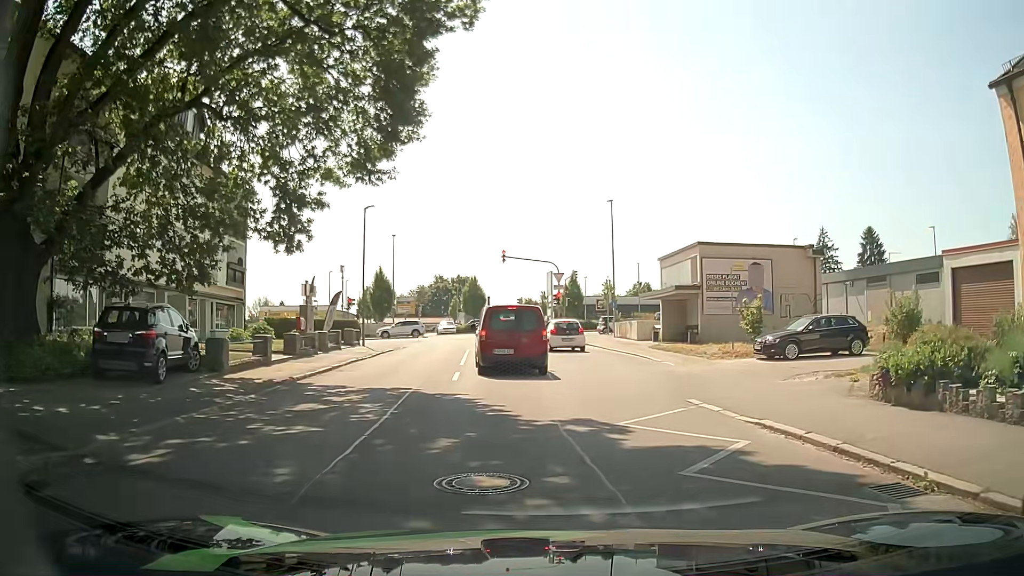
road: residential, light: Day
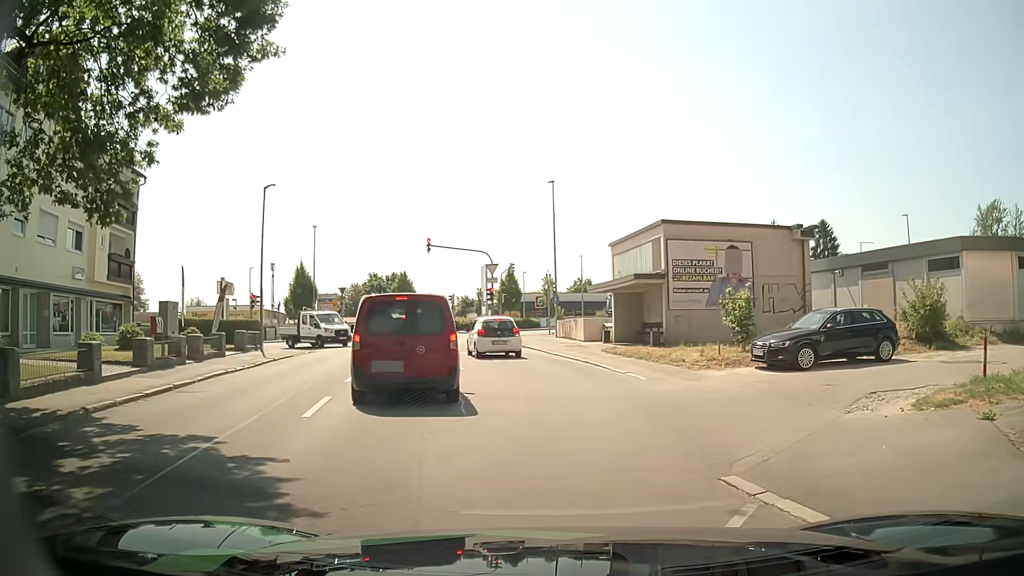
(+0.2, +6.2) m; +2°
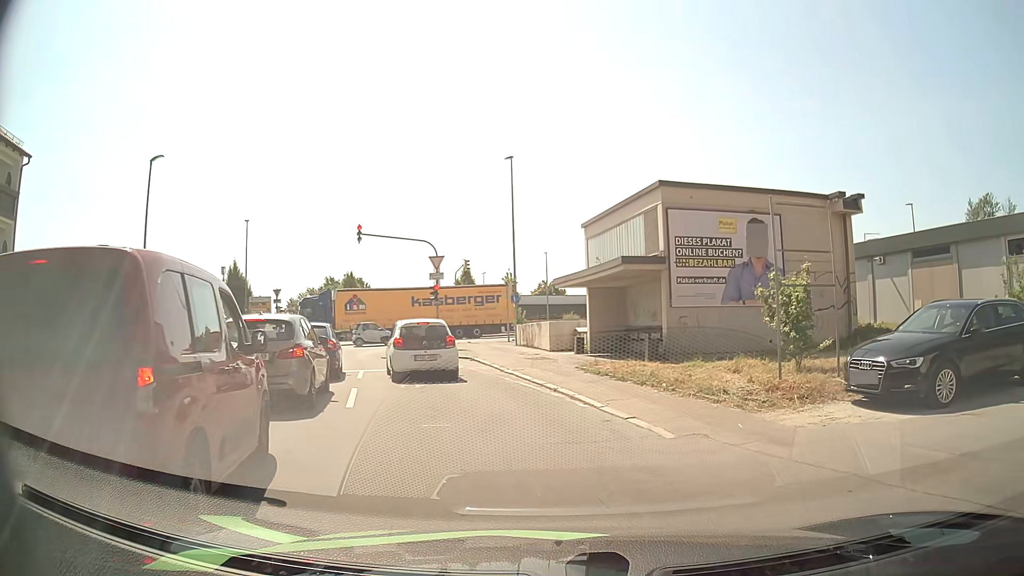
(+0.6, +7.6) m; +4°
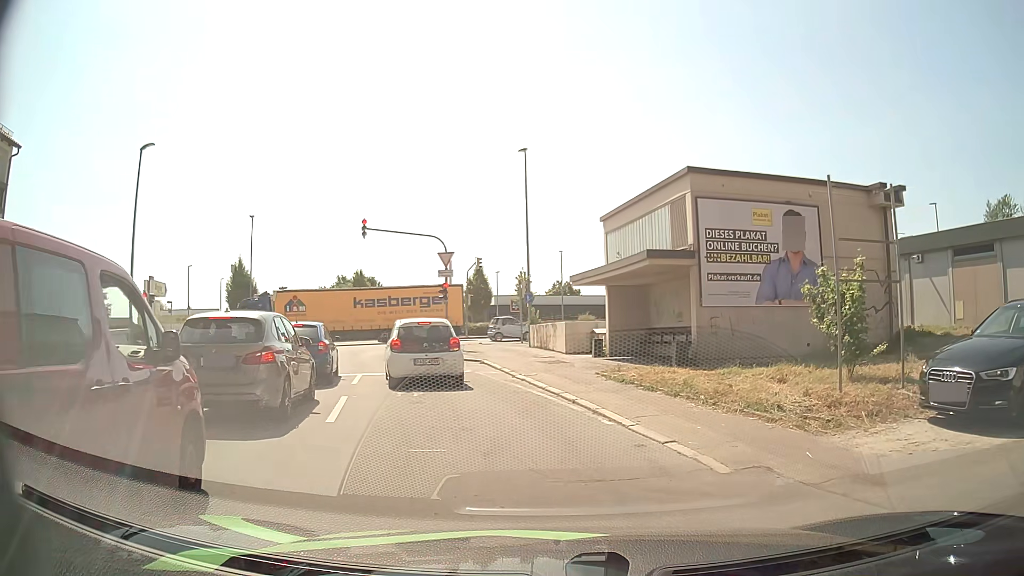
(0.0, +1.8) m; -1°
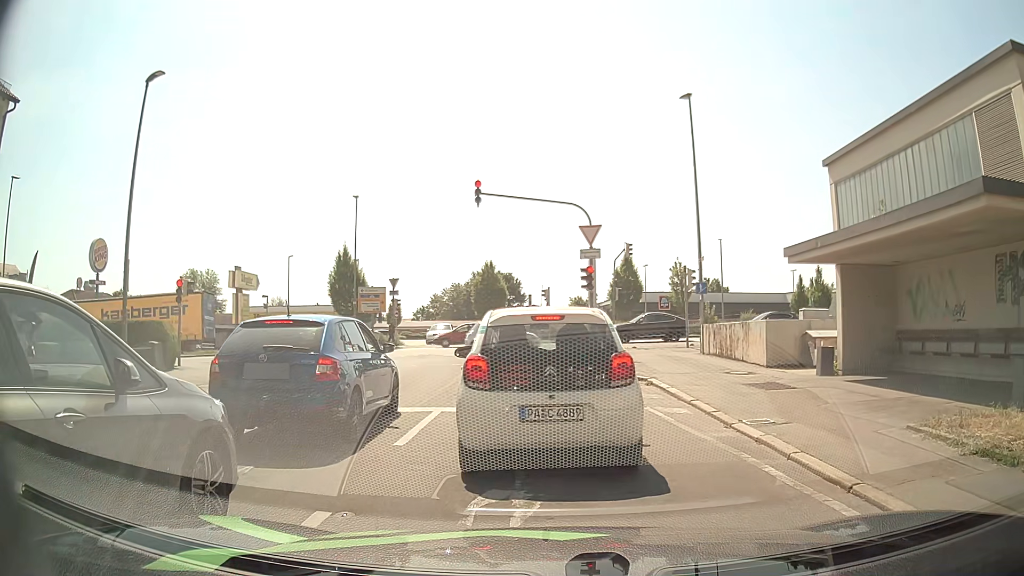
(-0.8, +8.1) m; -9°
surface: asphalt
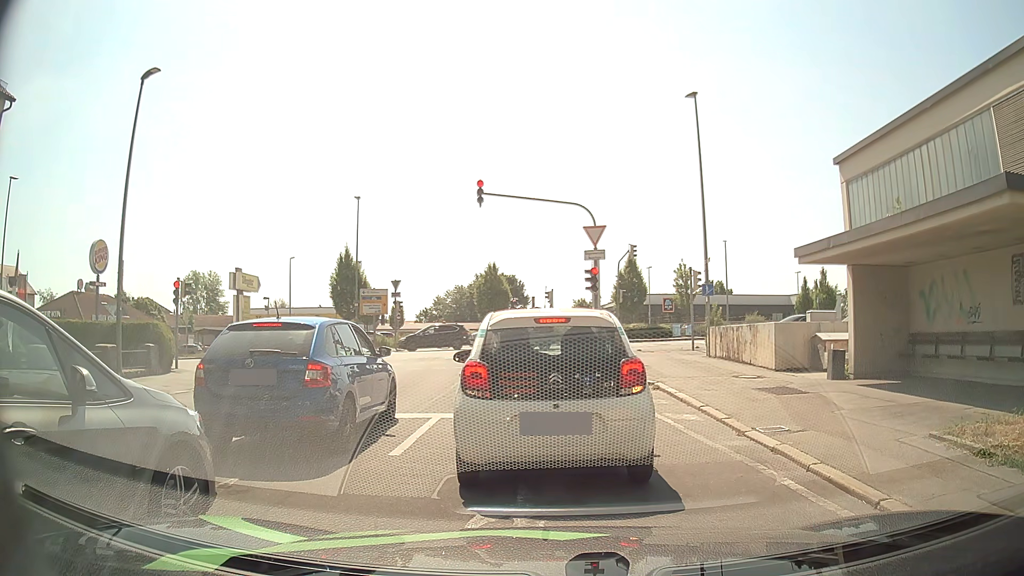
(0.0, +0.5) m; 0°
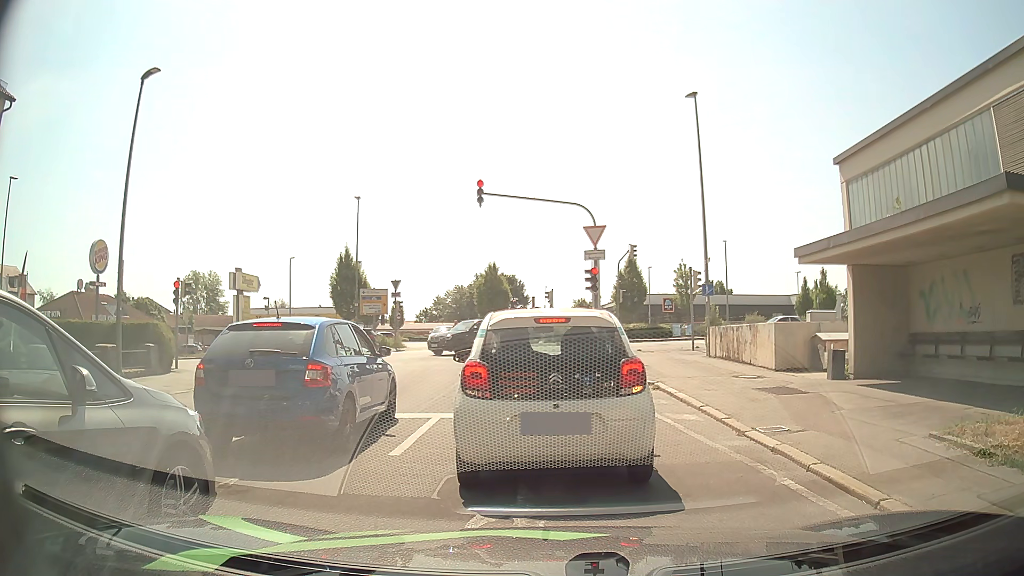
(0.0, 0.0) m; 0°
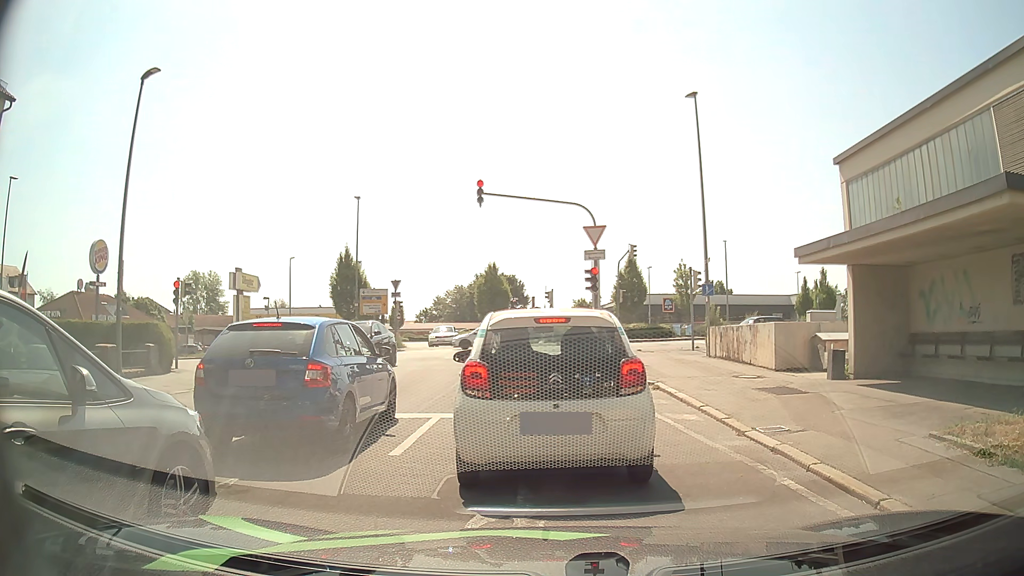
(0.0, 0.0) m; 0°
(-1, +10) (-2, +20) (-1, +30) (+7, +36) (+17, +37) (+27, +38) (+37, +40) (+47, +41) (+56, +42) (+66, +42) m
